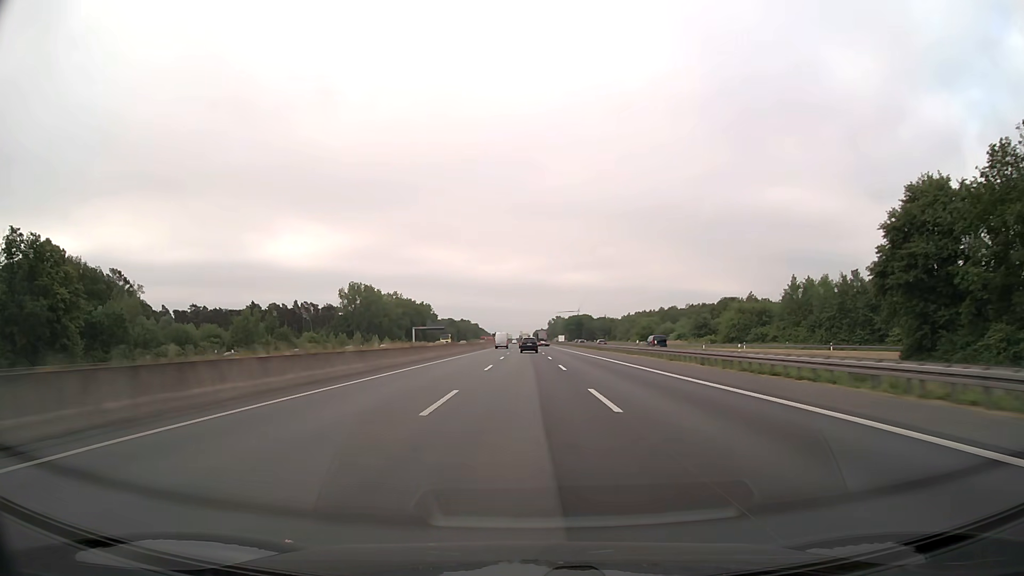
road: motorway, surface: asphalt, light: Day
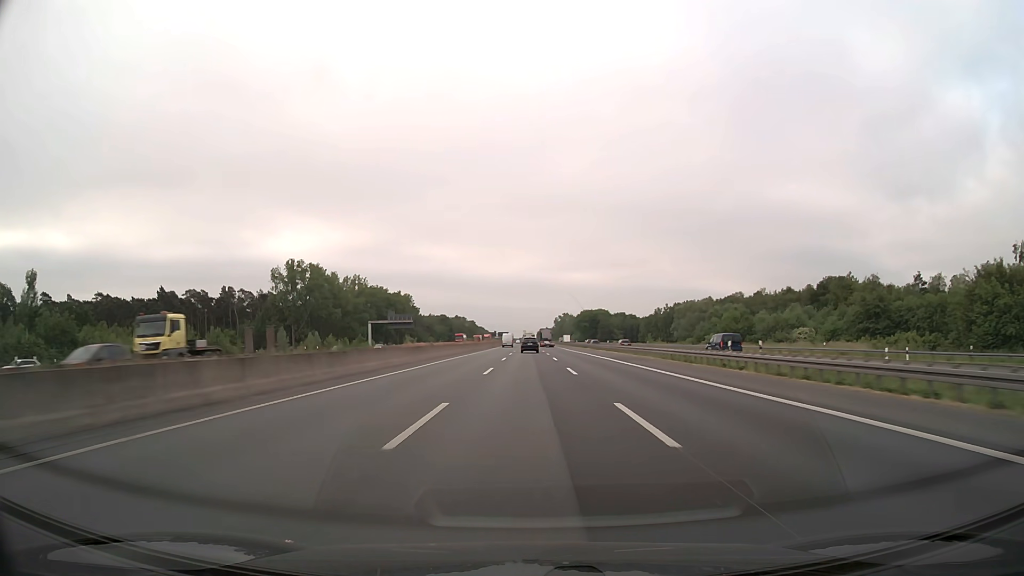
(-0.3, +76.3) m; 0°
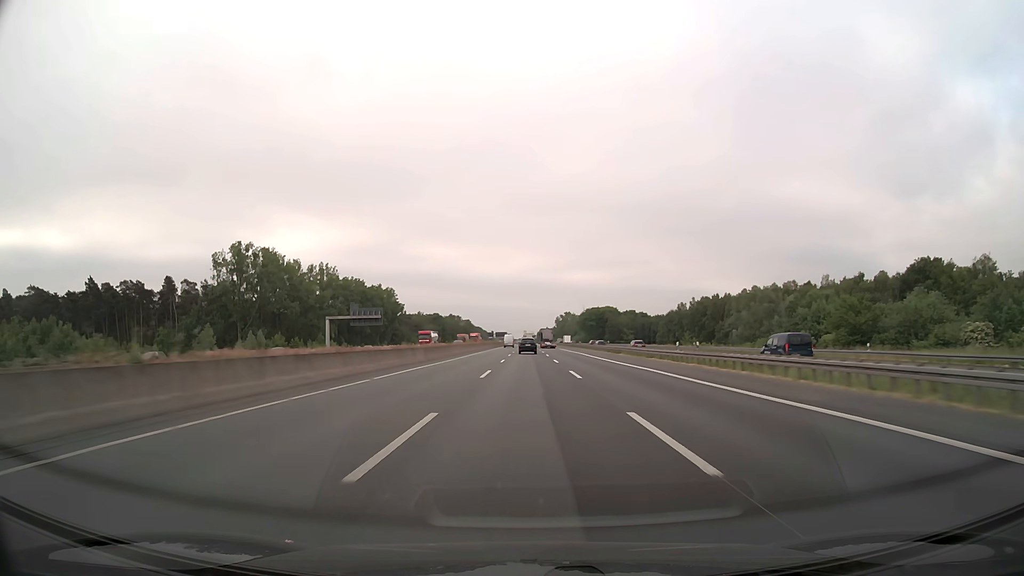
(0.0, +38.1) m; 0°
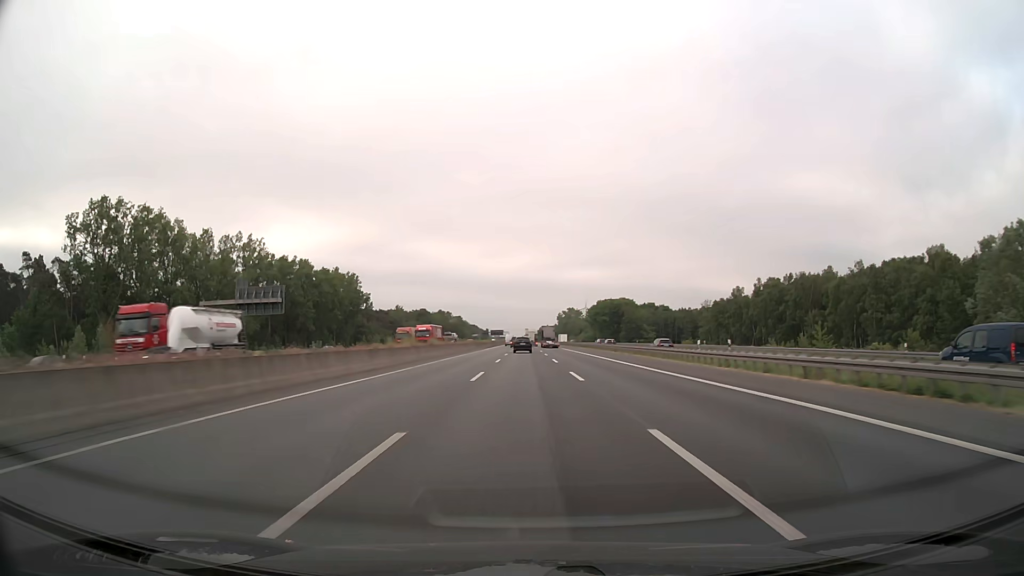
(0.0, +57.2) m; 0°
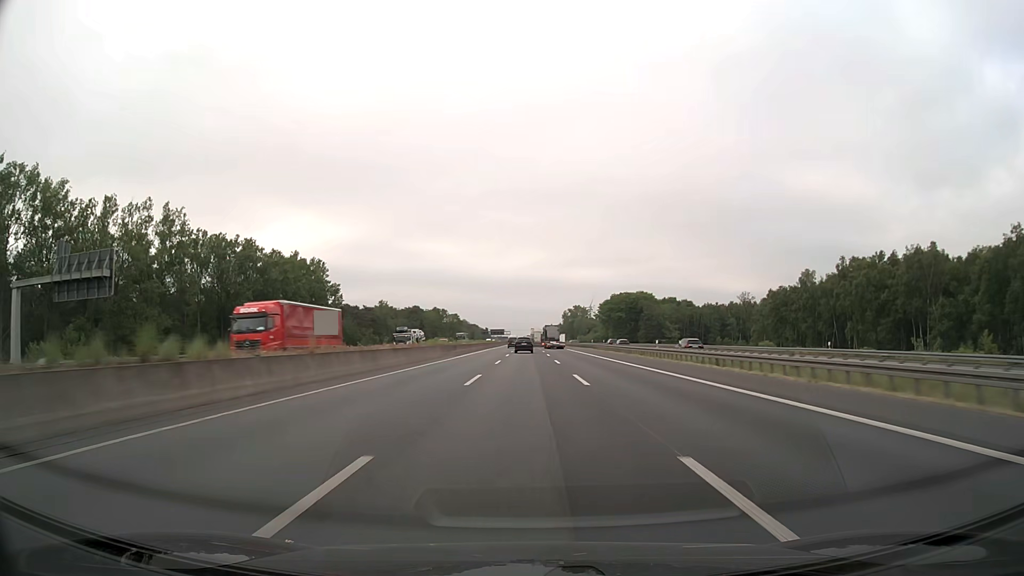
(0.0, +38.1) m; 0°
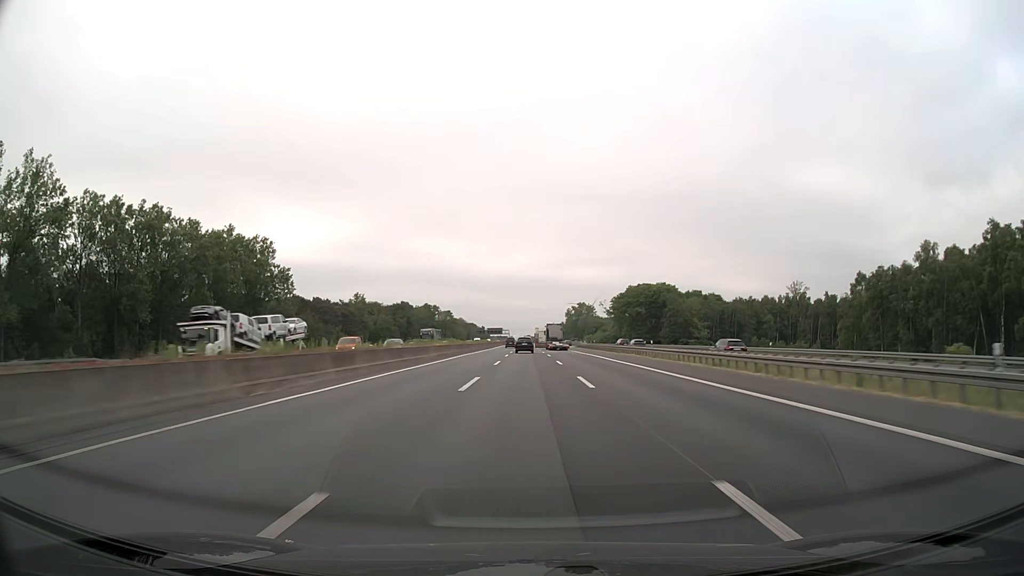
(0.0, +38.1) m; 0°
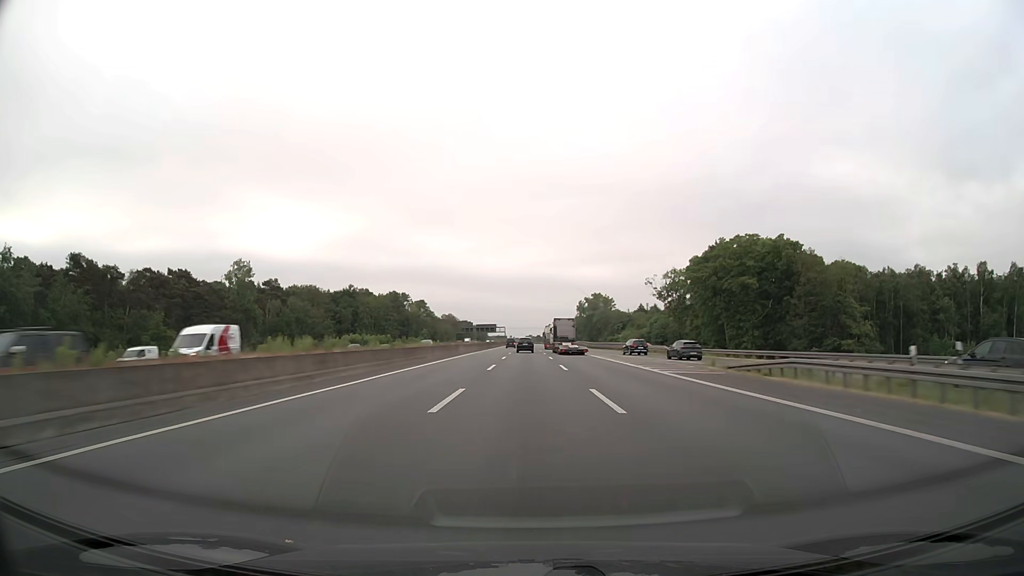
(-0.2, +95.3) m; 0°
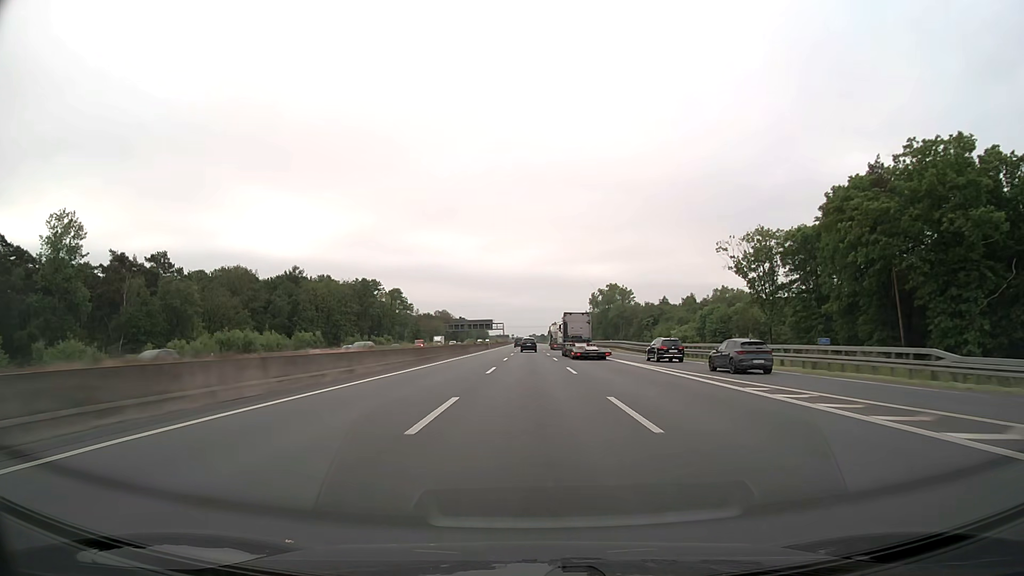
(-0.1, +57.2) m; 0°
(0, +10) (0, +20) (0, +30) (0, +40) (0, +50) (0, +60) (0, +70) (0, +80) (0, +90) (0, +100) m
